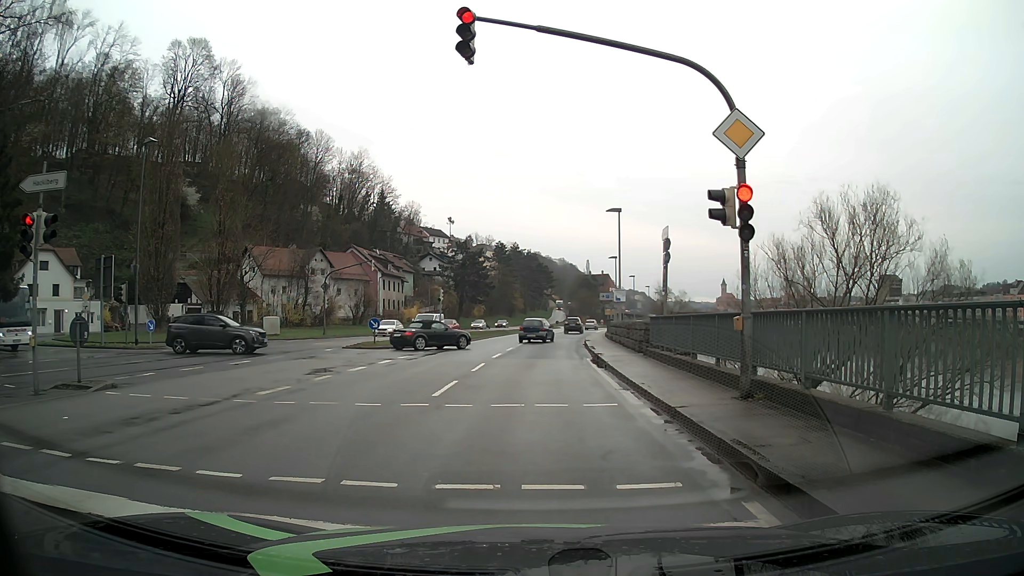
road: primary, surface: asphalt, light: Day
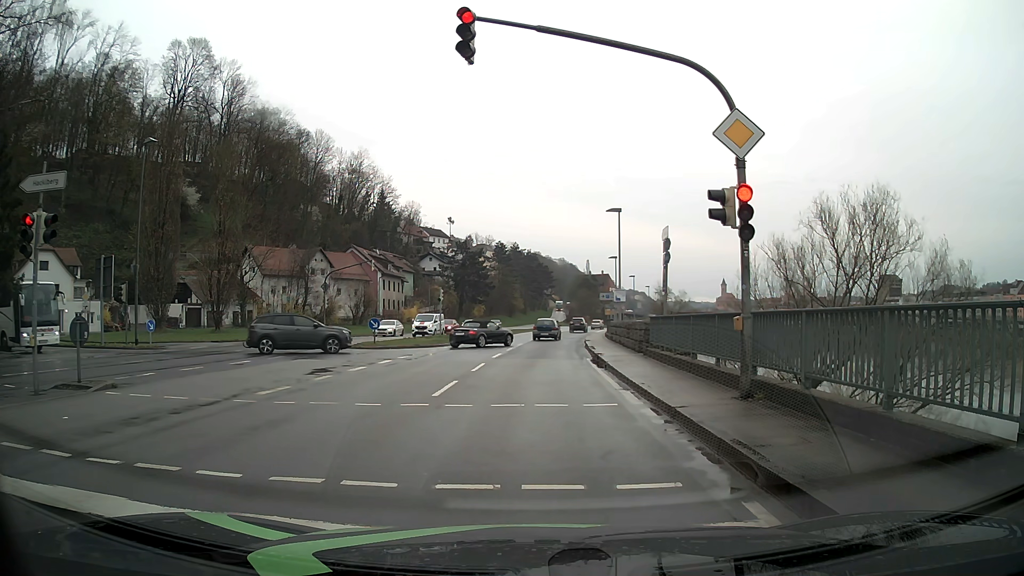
(0.0, 0.0) m; 0°
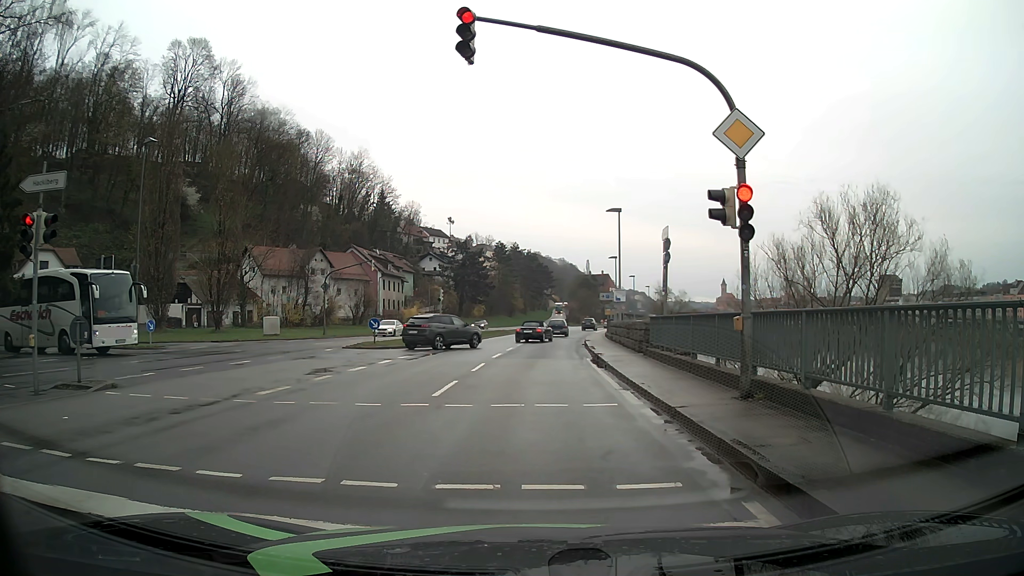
(0.0, 0.0) m; 0°
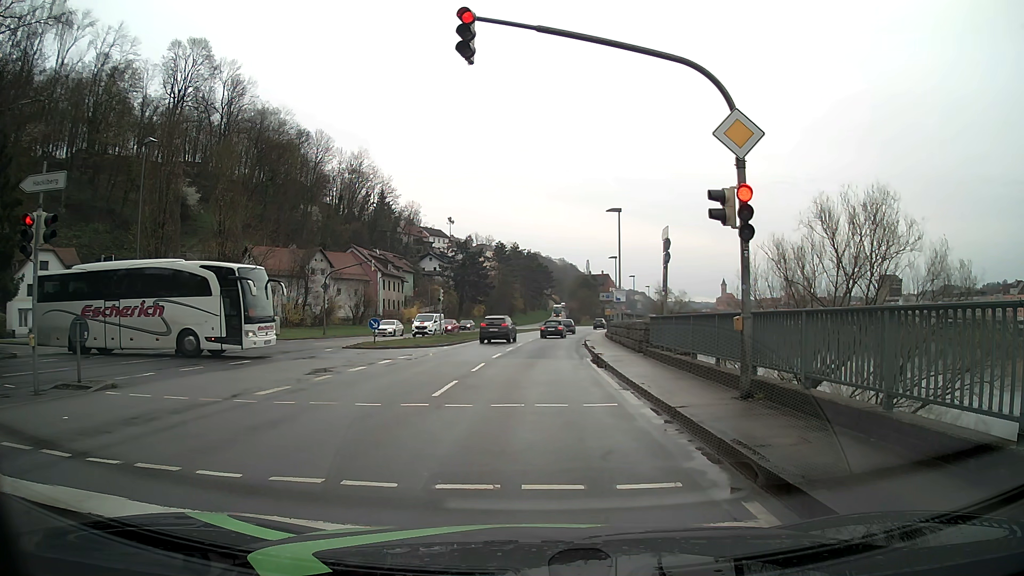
(0.0, 0.0) m; 0°
(0, +10) (0, +20) (0, +30) (+1, +40) (+2, +50) (+3, +60) (+4, +70) (+5, +80) (+6, +90) (+8, +100) m
